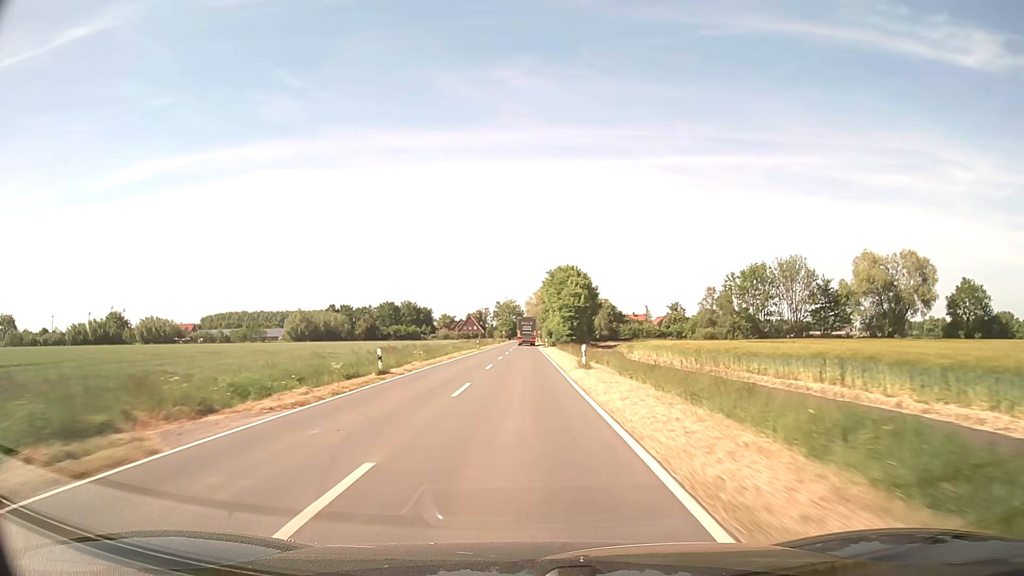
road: secondary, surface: asphalt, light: Day
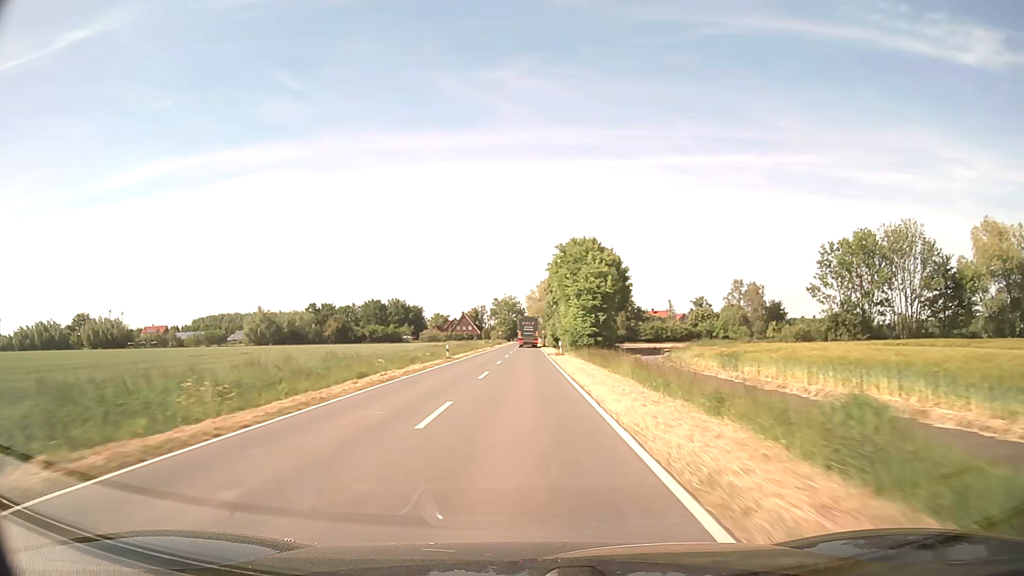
(0.0, +29.0) m; 0°
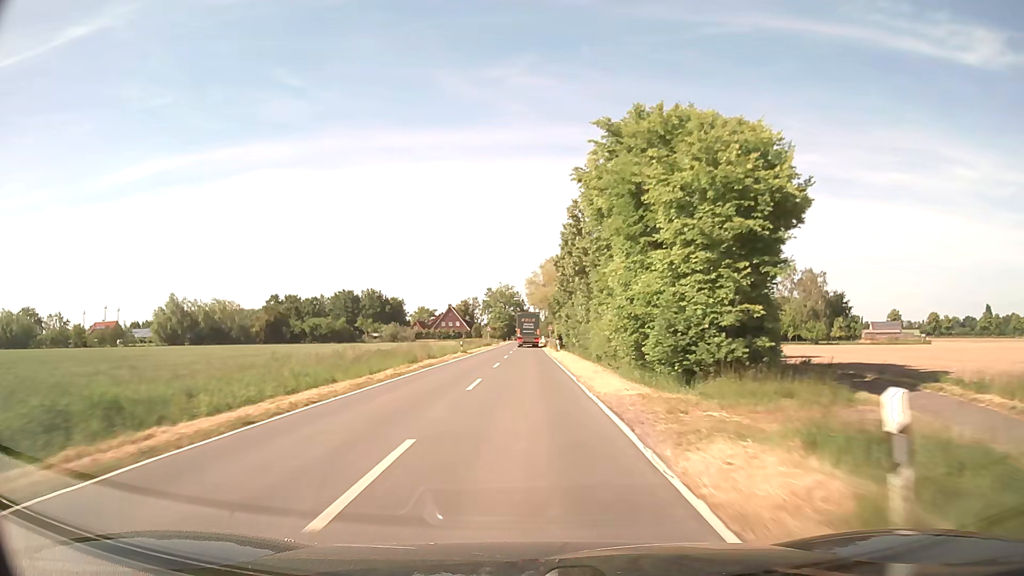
(0.0, +41.2) m; 0°
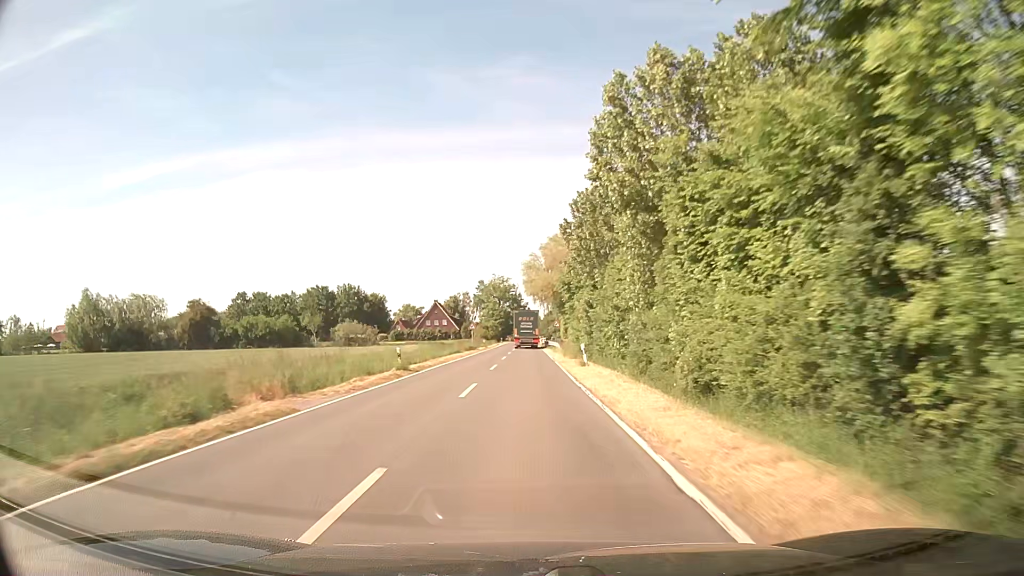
(0.0, +25.7) m; 0°
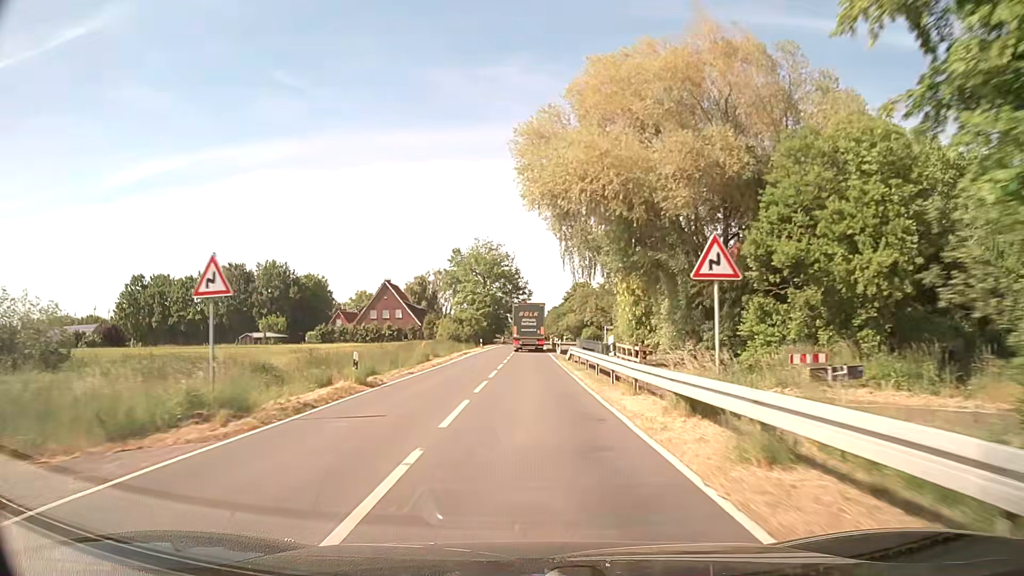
(-0.3, +58.4) m; -1°
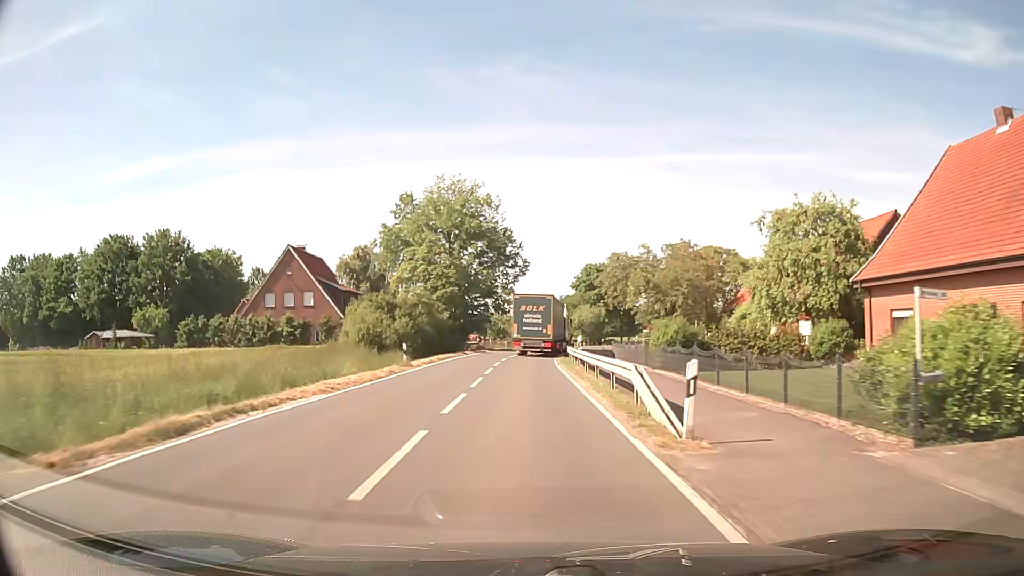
(+0.5, +41.0) m; +1°
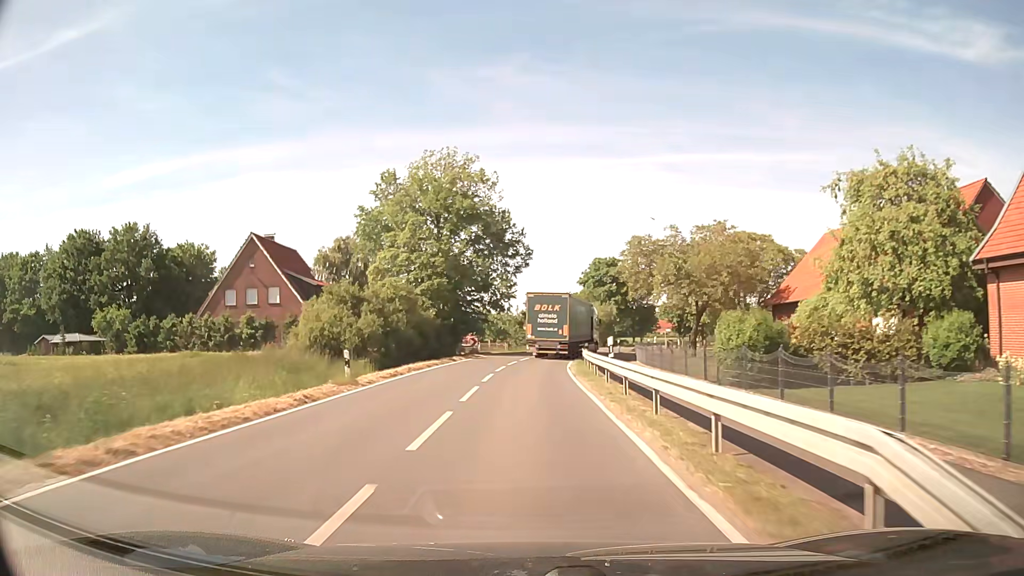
(0.0, +9.5) m; 0°
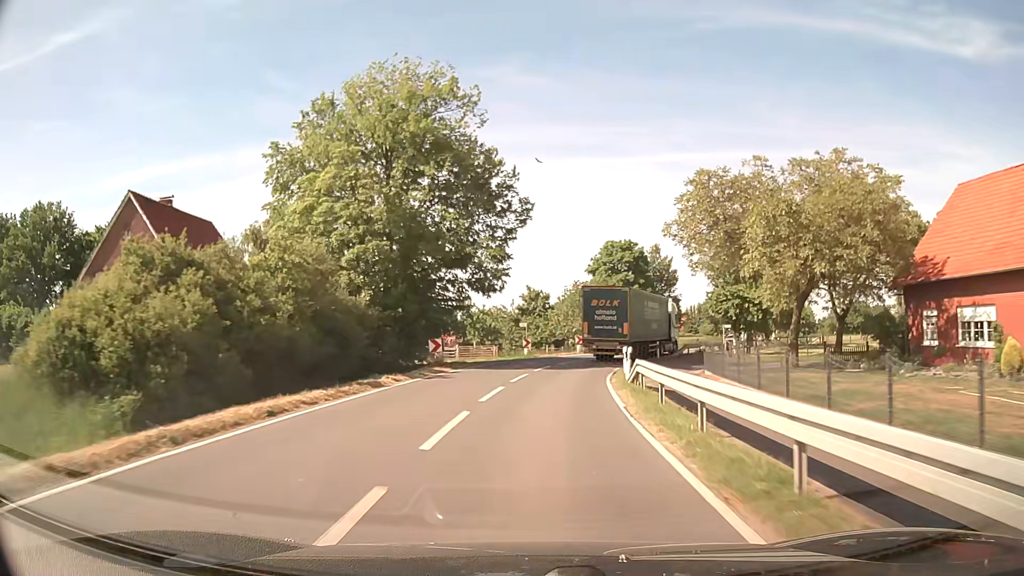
(-0.1, +18.3) m; 0°
